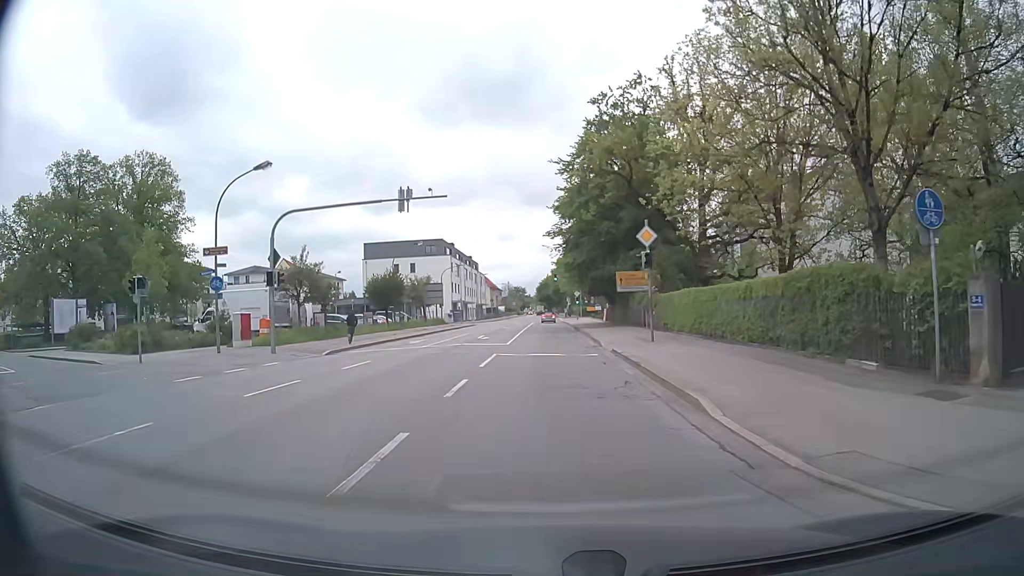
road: secondary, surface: asphalt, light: Day
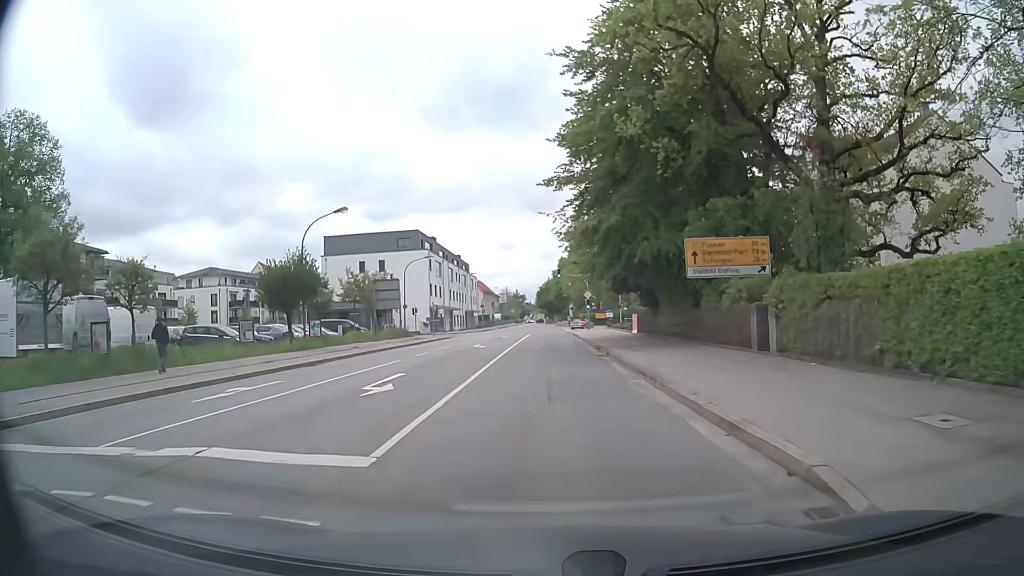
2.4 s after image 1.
(+0.1, +22.2) m; 0°
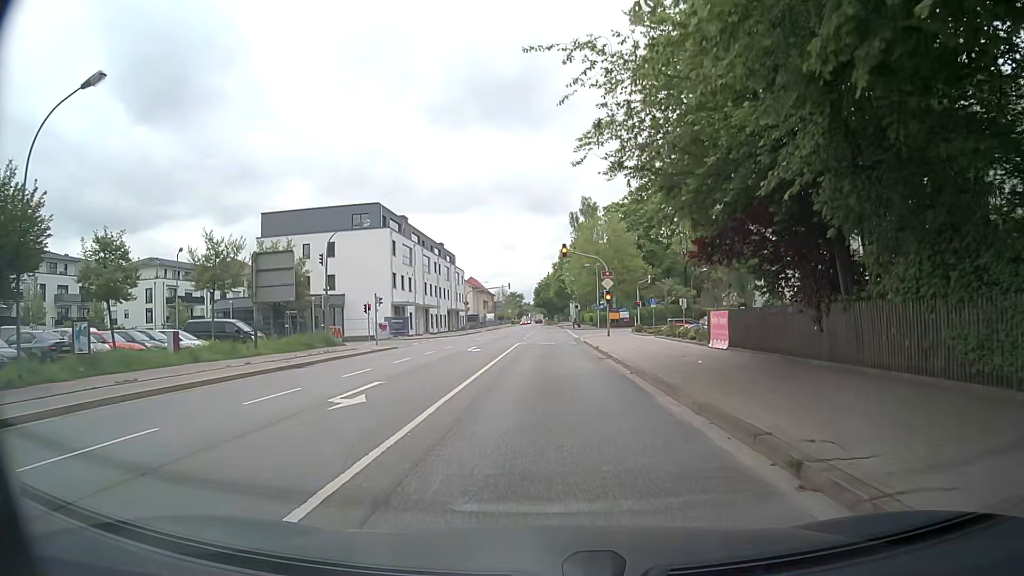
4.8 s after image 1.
(-0.1, +22.2) m; -1°
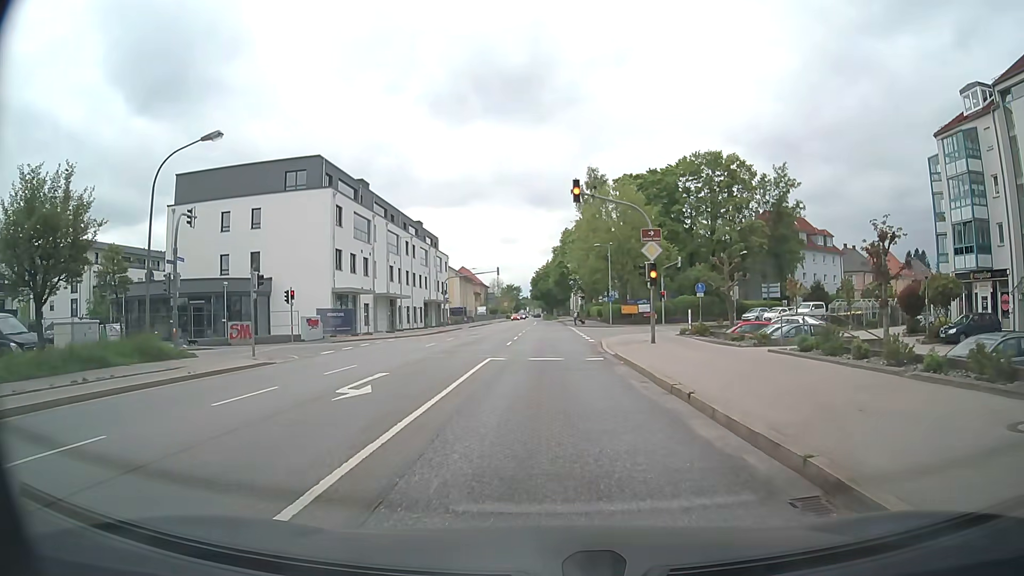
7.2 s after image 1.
(+0.2, +18.8) m; +2°
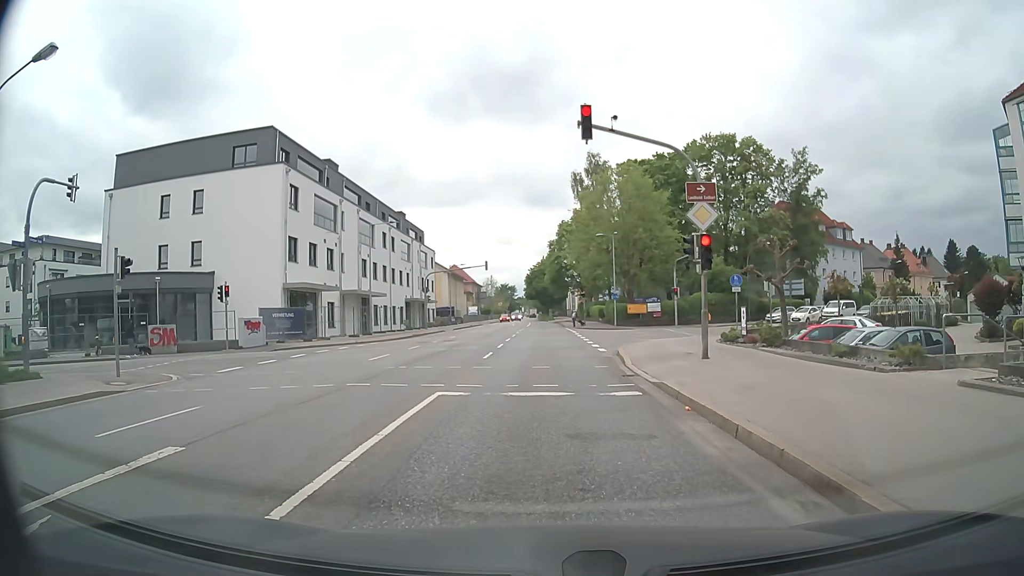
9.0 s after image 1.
(-0.1, +8.7) m; -1°
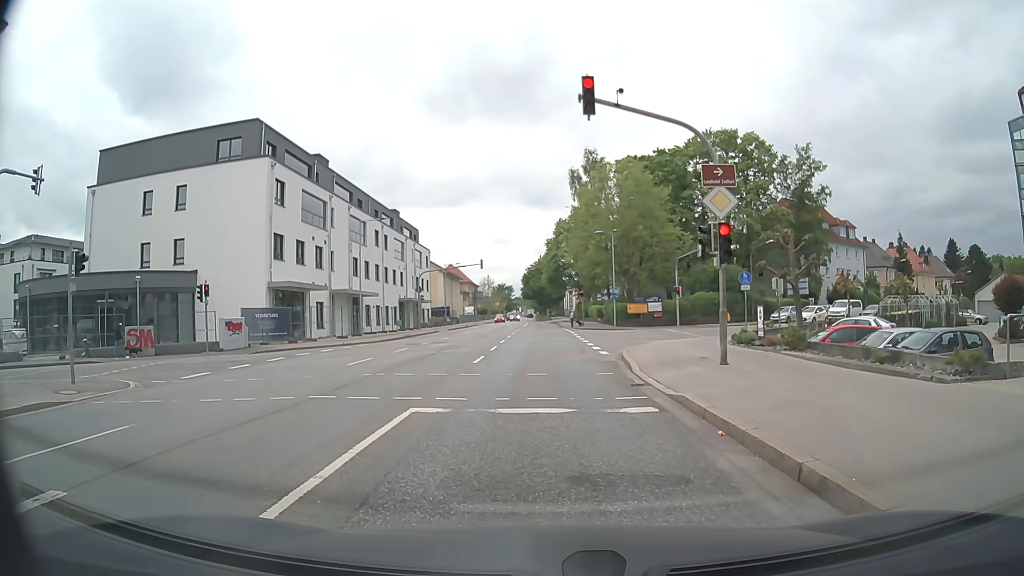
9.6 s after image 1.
(0.0, +1.9) m; 0°
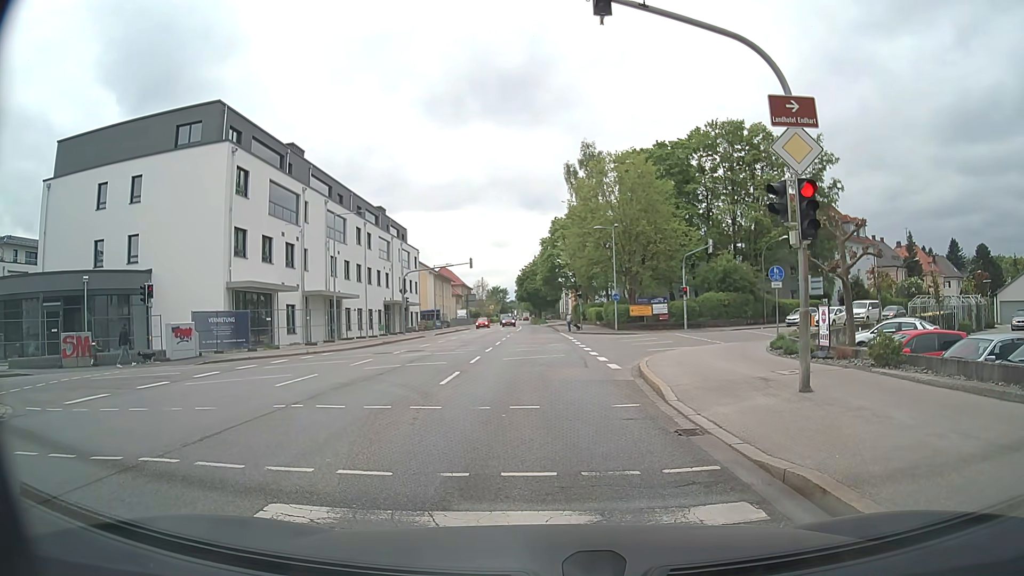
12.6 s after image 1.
(0.0, +4.8) m; +1°
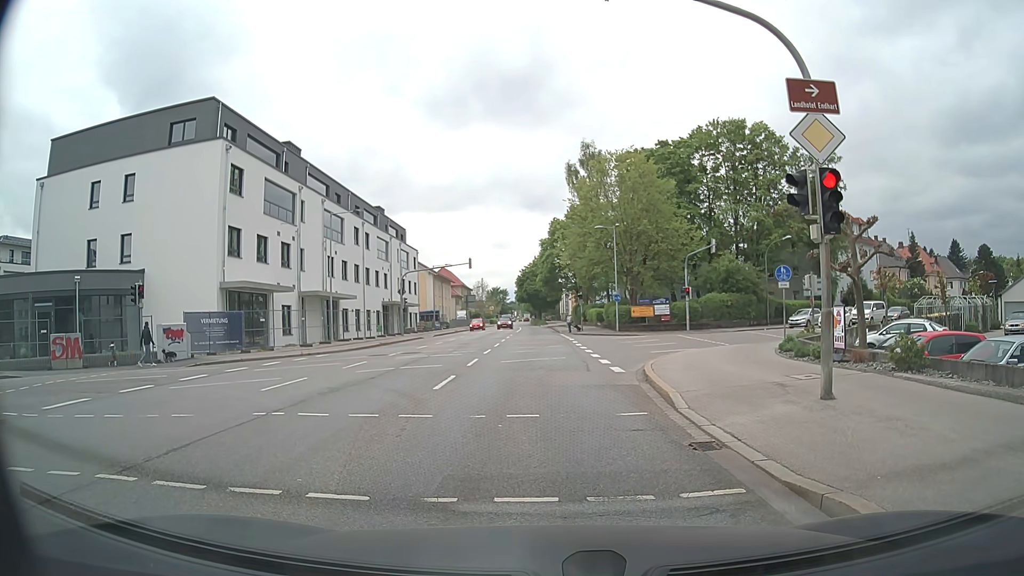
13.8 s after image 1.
(0.0, +0.8) m; 0°
